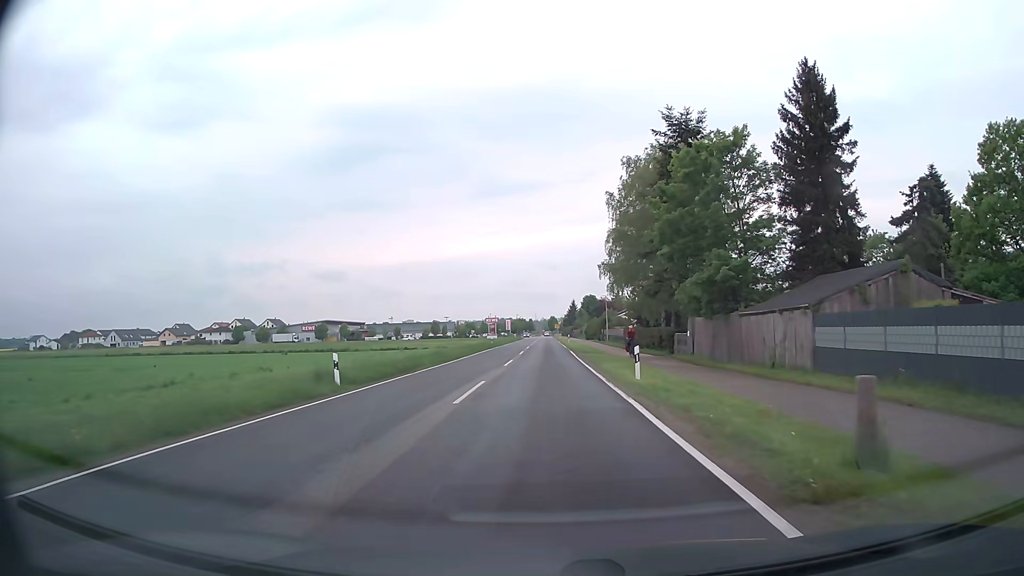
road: tertiary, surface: asphalt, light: Day
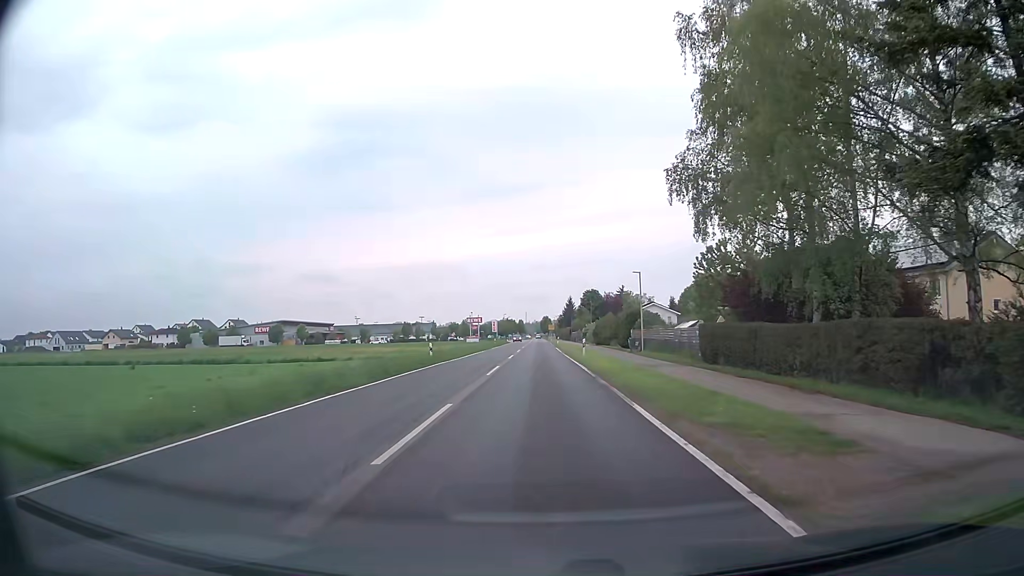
(-0.1, +36.2) m; 0°
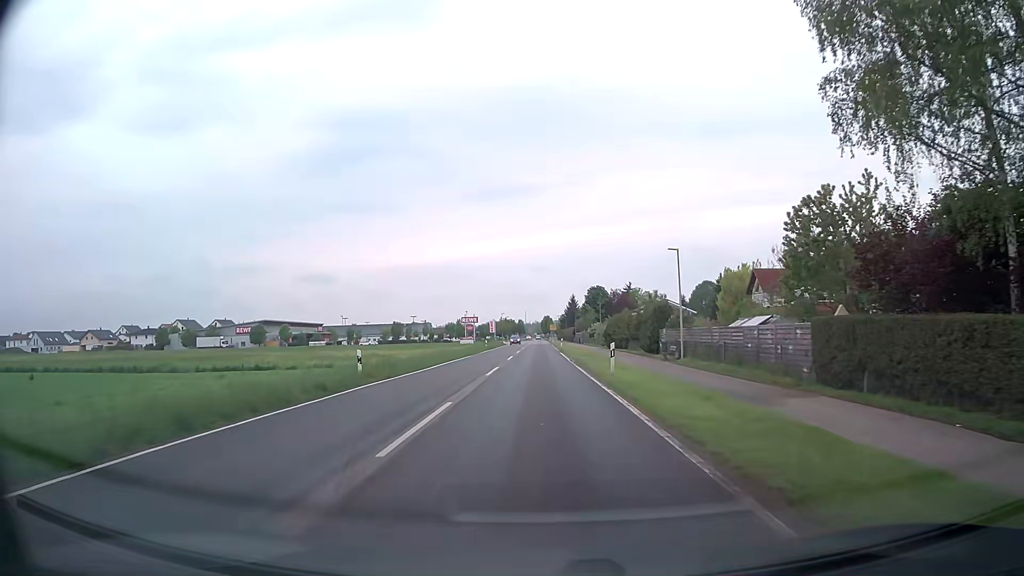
(+0.1, +14.6) m; 0°
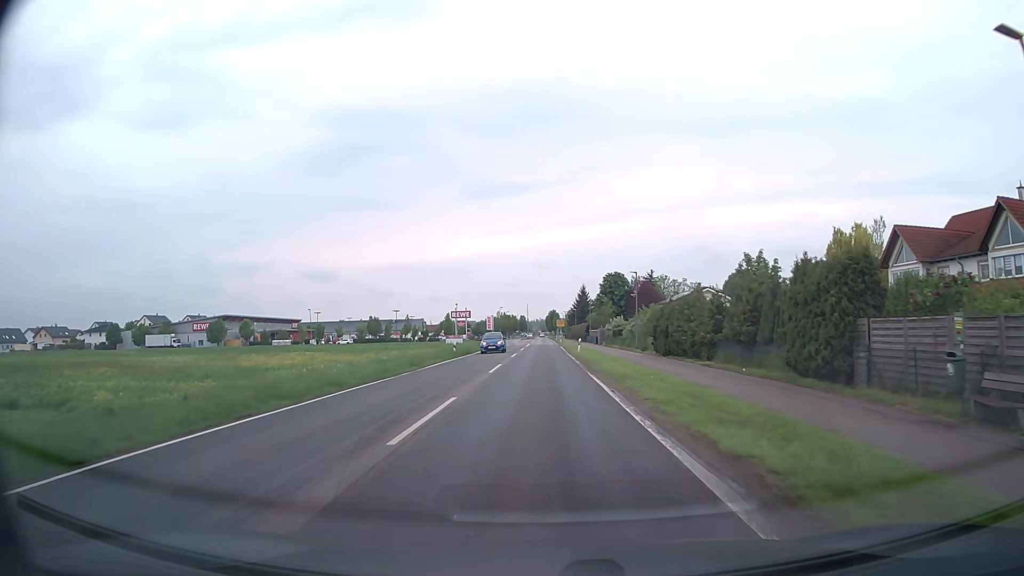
(+0.2, +29.4) m; 0°
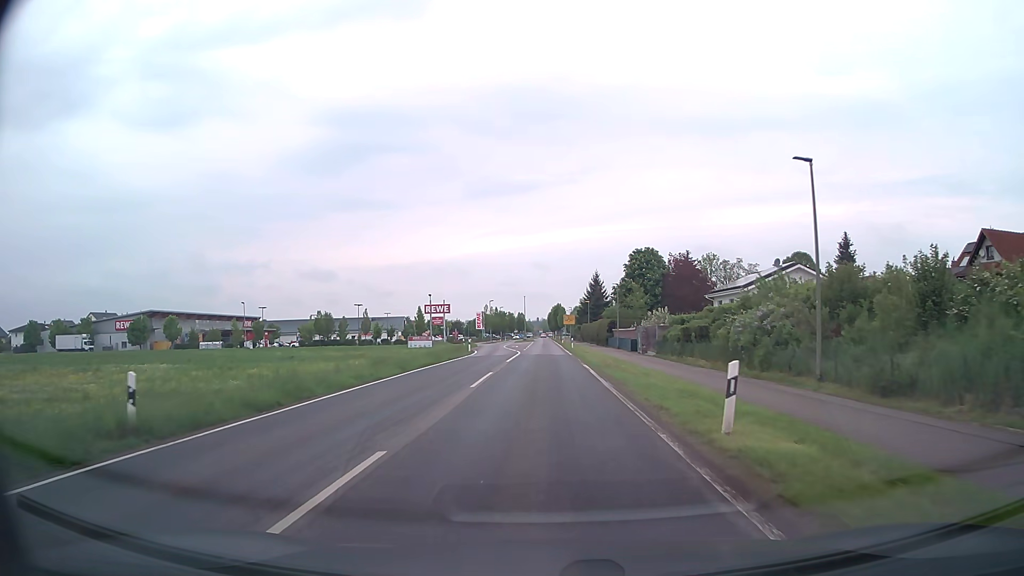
(+0.1, +36.6) m; 0°
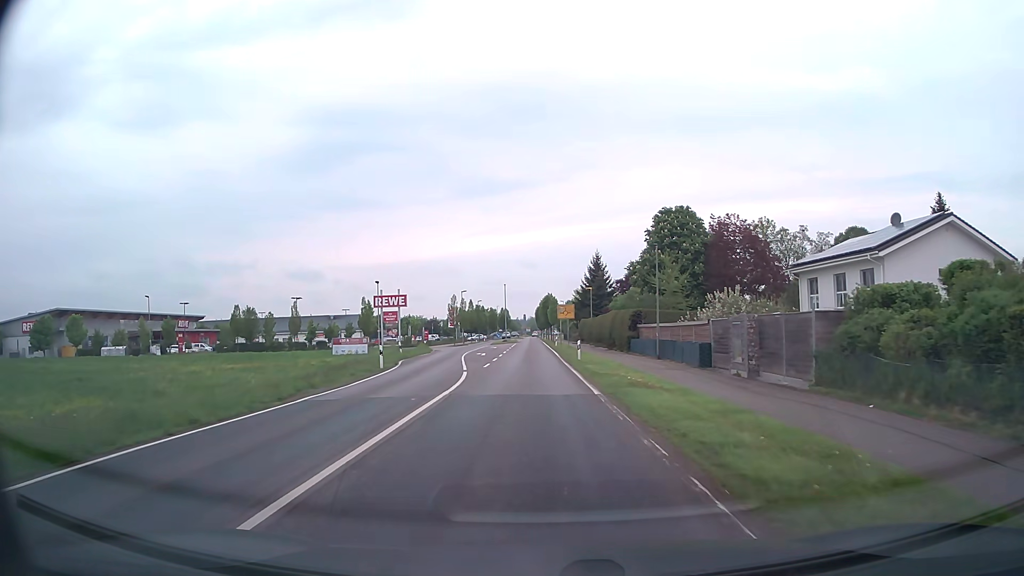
(+0.3, +28.6) m; +1°
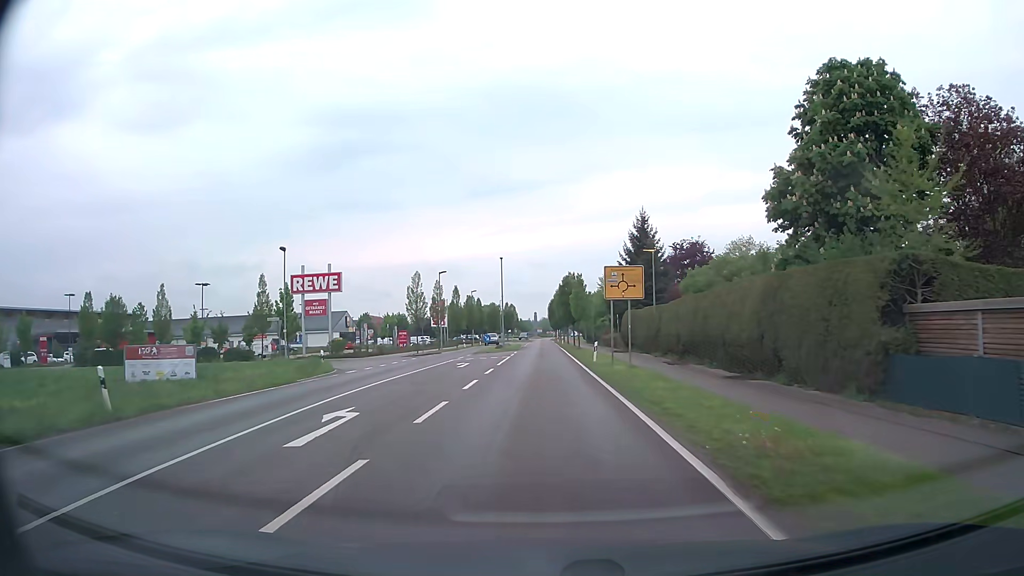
(-0.5, +35.2) m; -1°
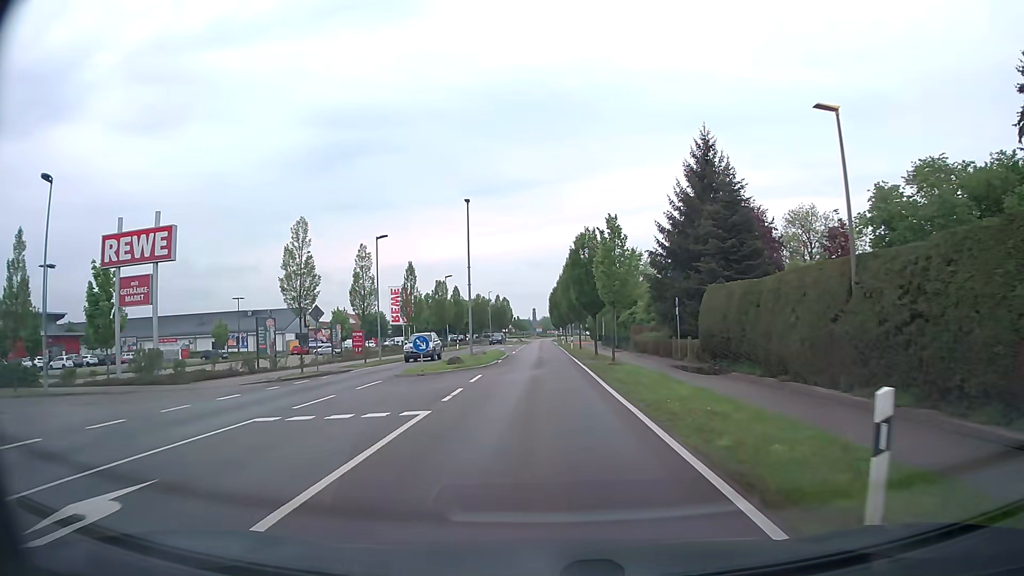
(0.0, +27.1) m; 0°
